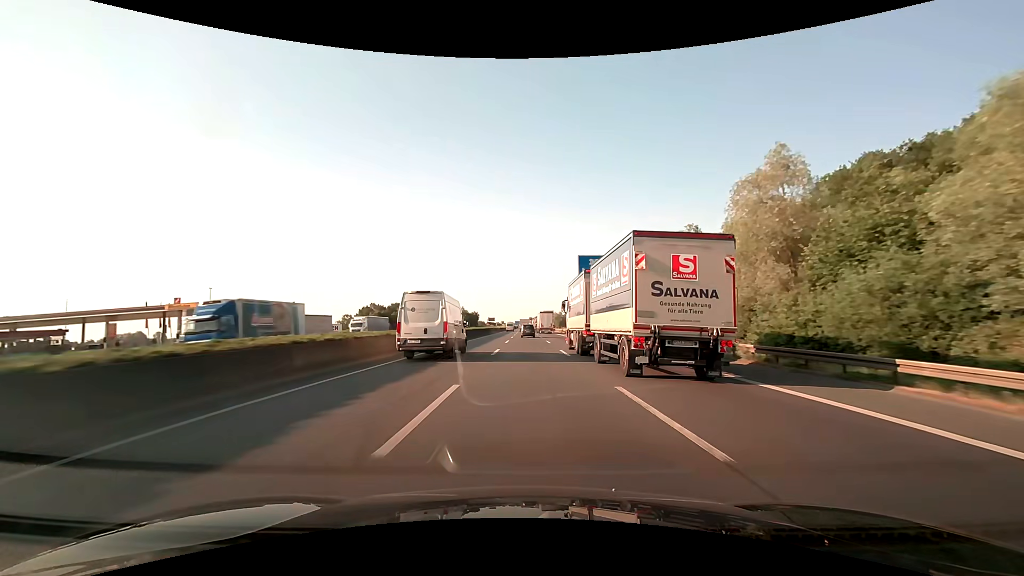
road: motorway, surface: asphalt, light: Day
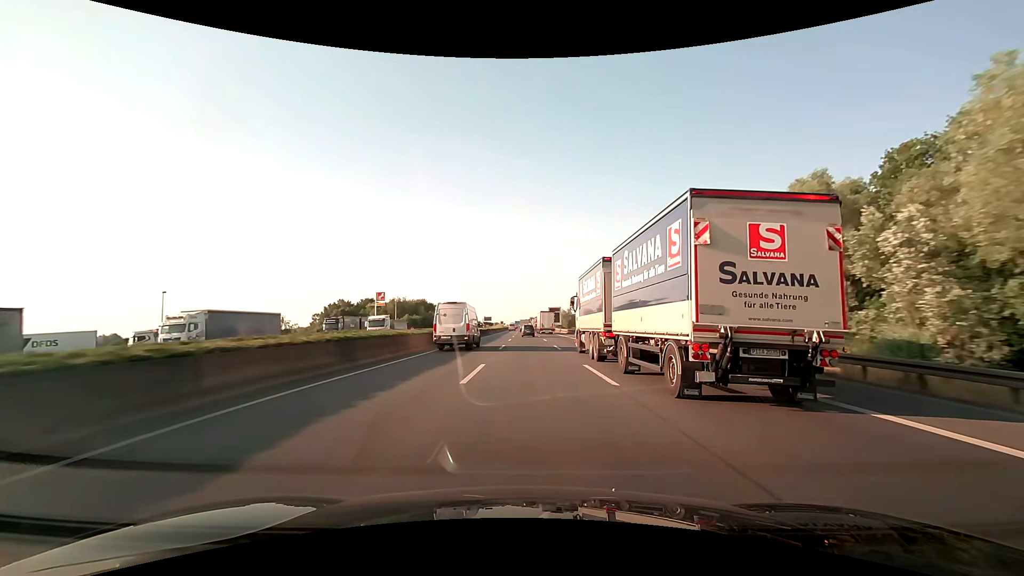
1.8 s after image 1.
(+0.1, +47.4) m; 0°
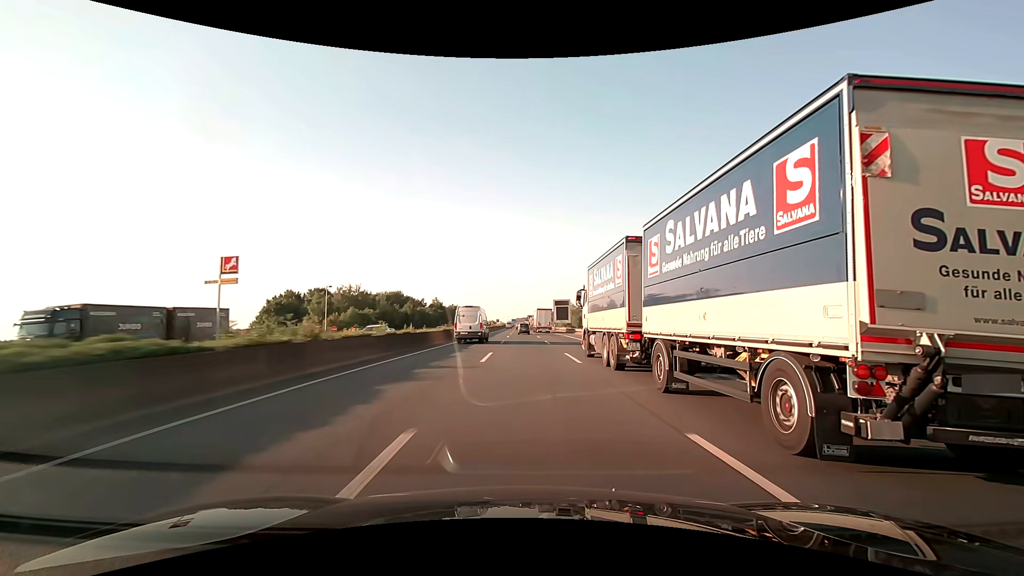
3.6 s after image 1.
(+0.1, +47.4) m; 0°
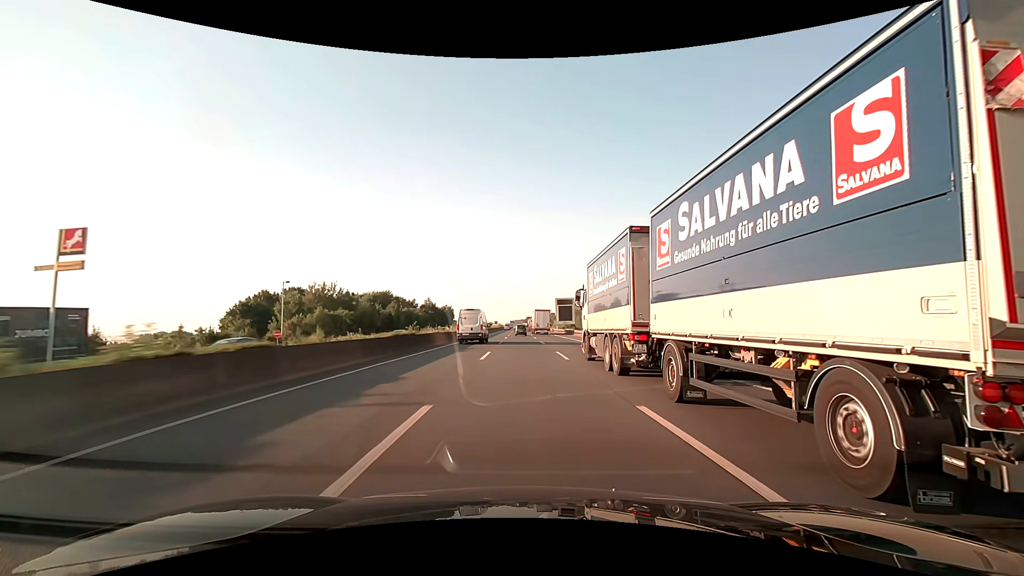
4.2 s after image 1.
(+0.1, +15.8) m; 0°
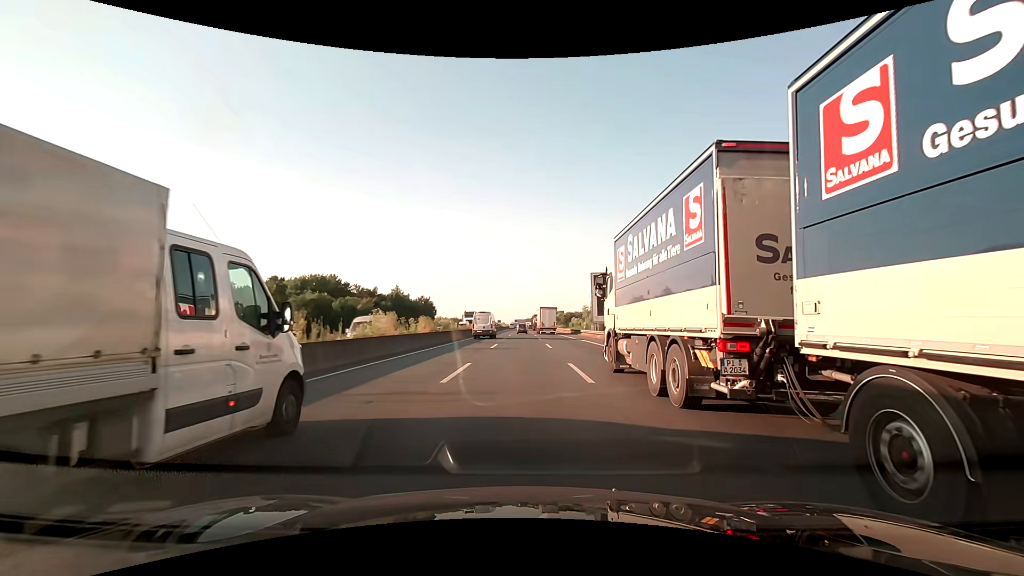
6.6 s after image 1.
(-0.2, +63.1) m; 0°
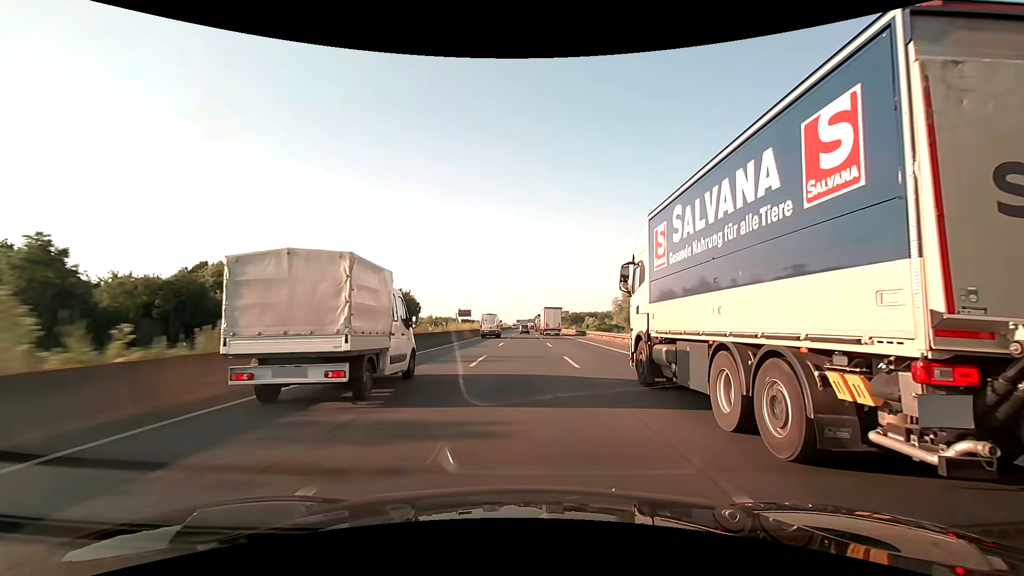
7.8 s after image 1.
(-0.2, +31.6) m; -1°
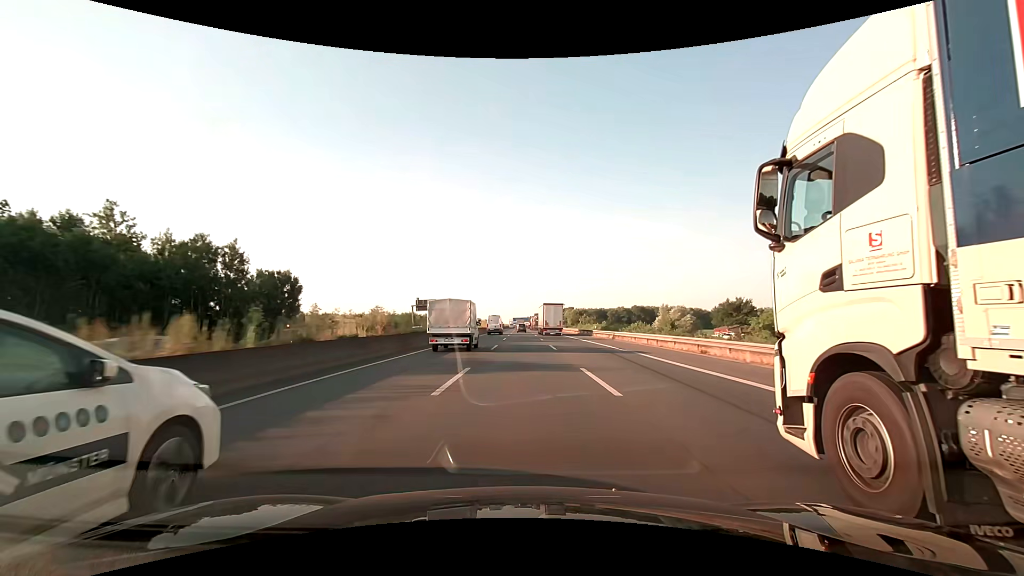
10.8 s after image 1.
(0.0, +79.0) m; 0°
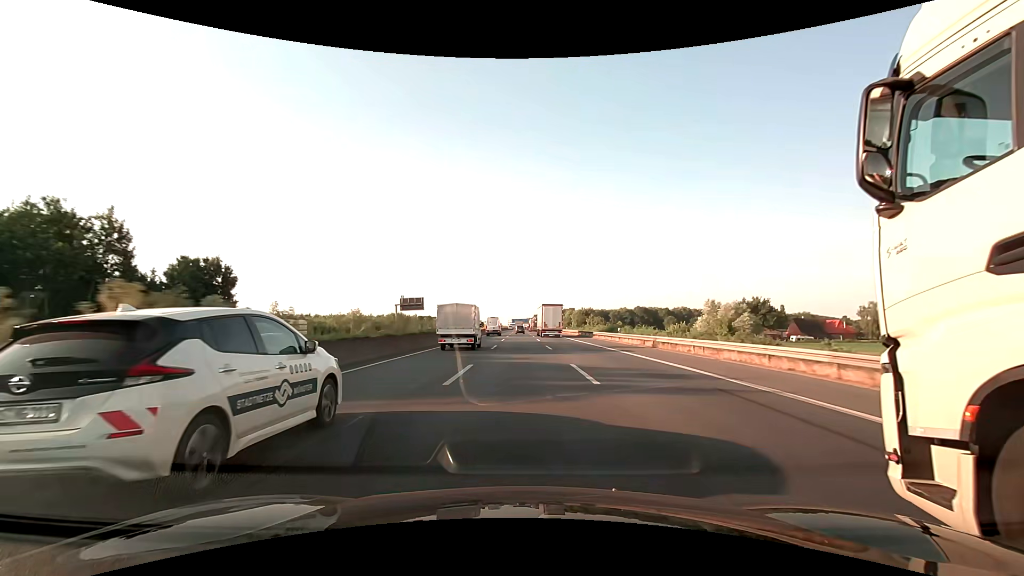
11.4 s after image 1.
(0.0, +15.8) m; 0°
(0, +10) (0, +20) (0, +30) (0, +40) (0, +50) (0, +60) (0, +70) (0, +80) (0, +90) (0, +100) m
